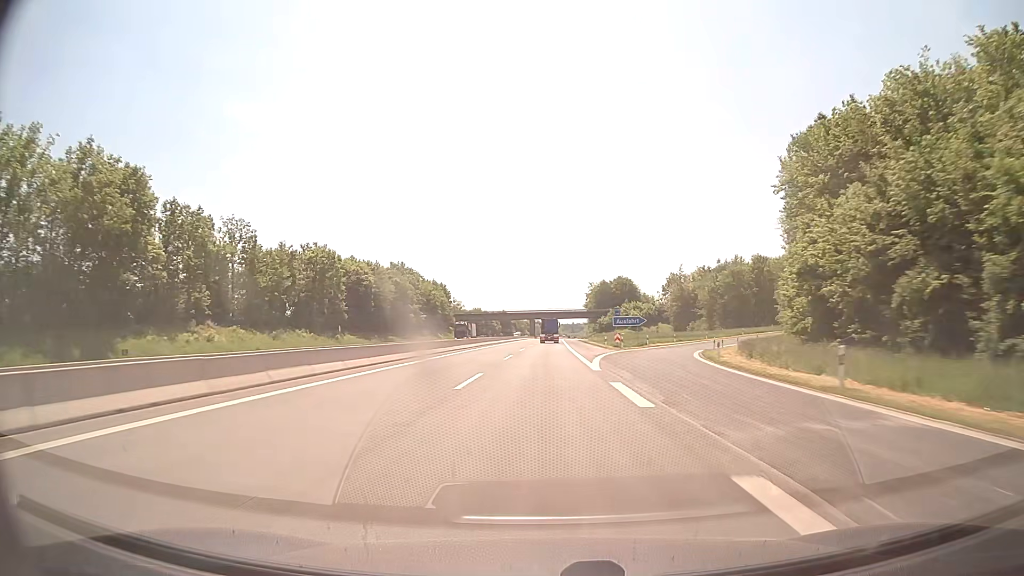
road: motorway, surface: asphalt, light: Day
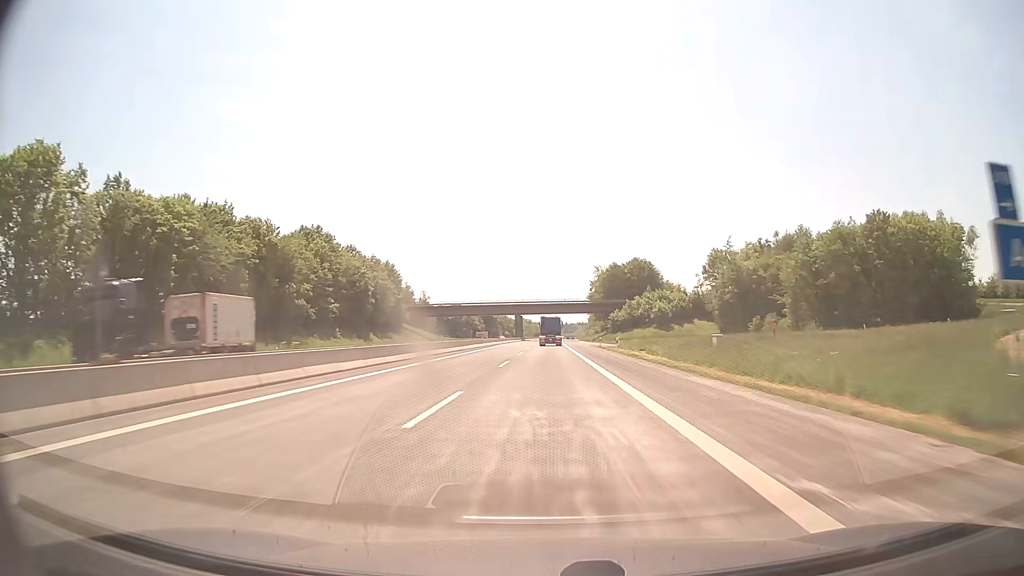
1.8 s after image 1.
(+0.3, +60.1) m; +1°
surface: concrete
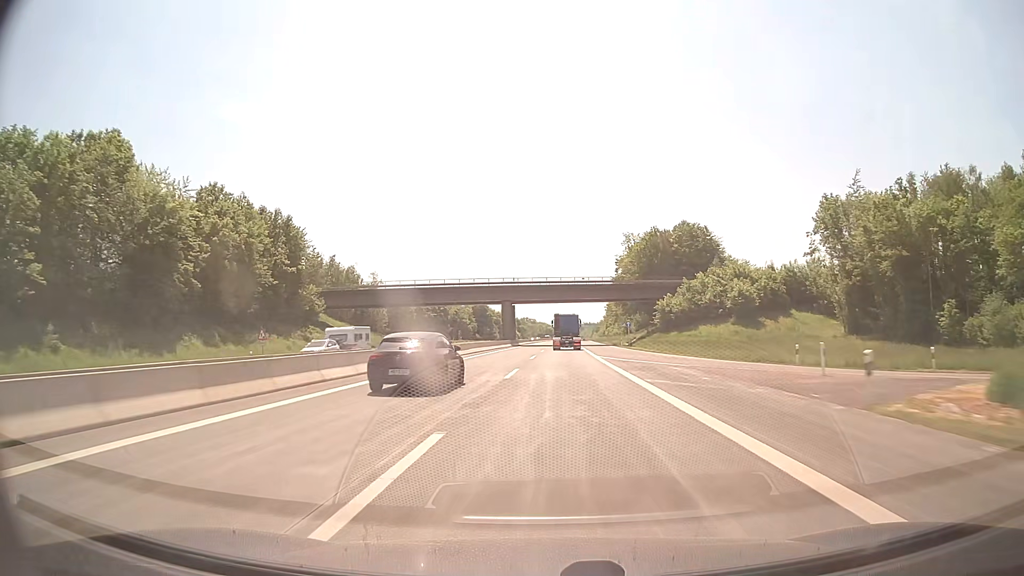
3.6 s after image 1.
(+0.1, +60.2) m; 0°
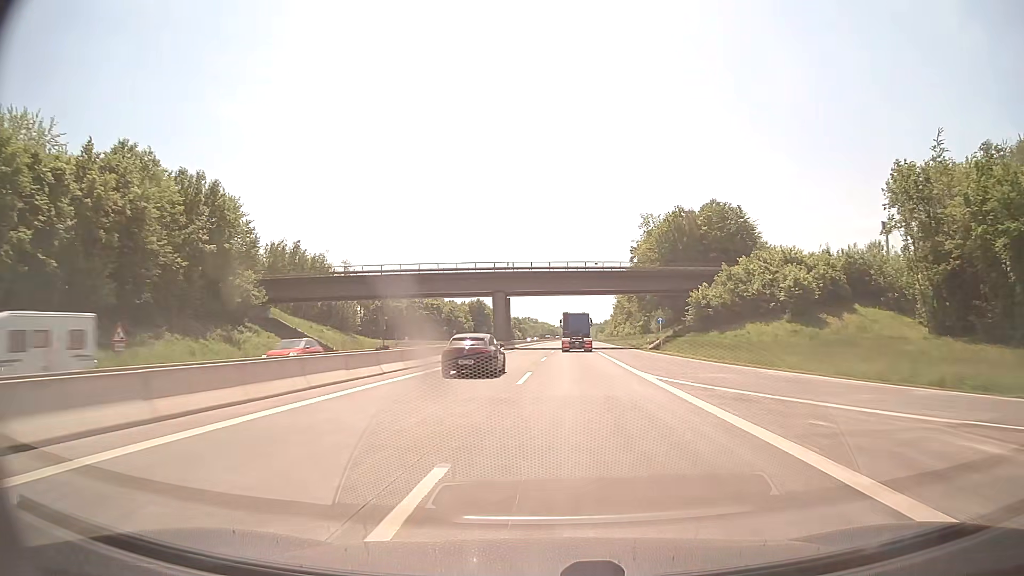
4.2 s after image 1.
(-0.1, +20.3) m; 0°
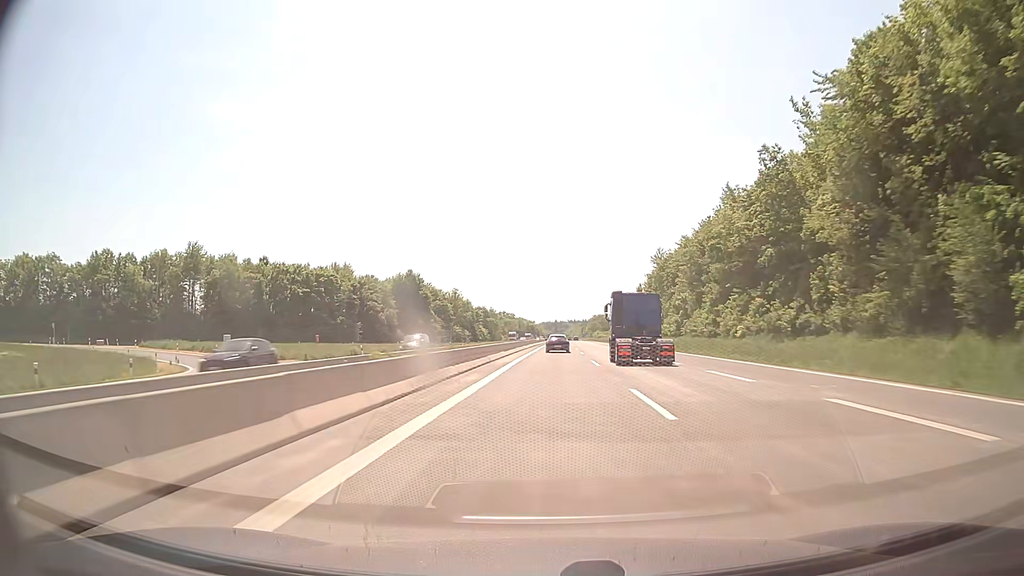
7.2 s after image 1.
(+0.2, +102.6) m; +1°
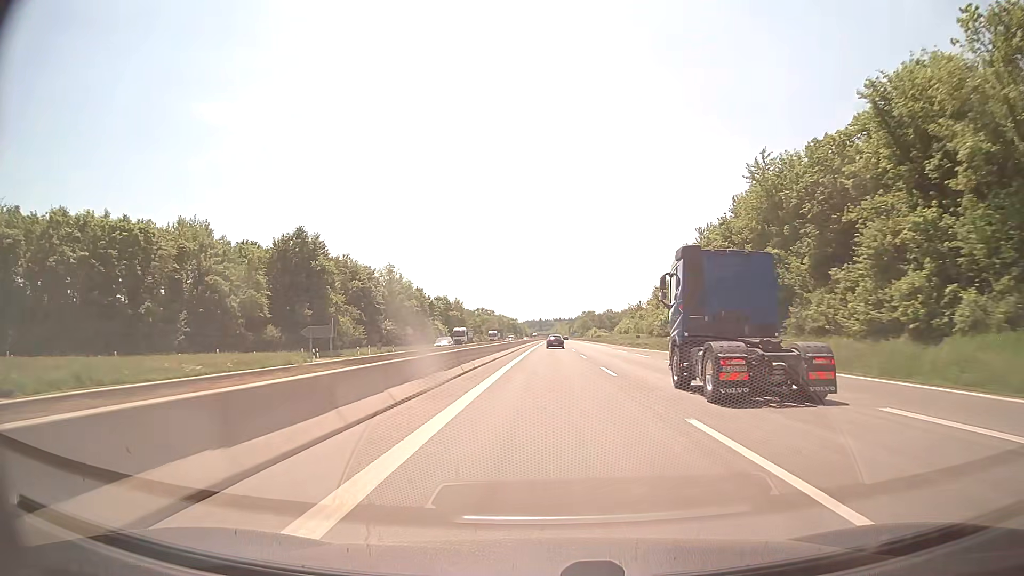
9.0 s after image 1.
(+1.2, +62.0) m; +2°
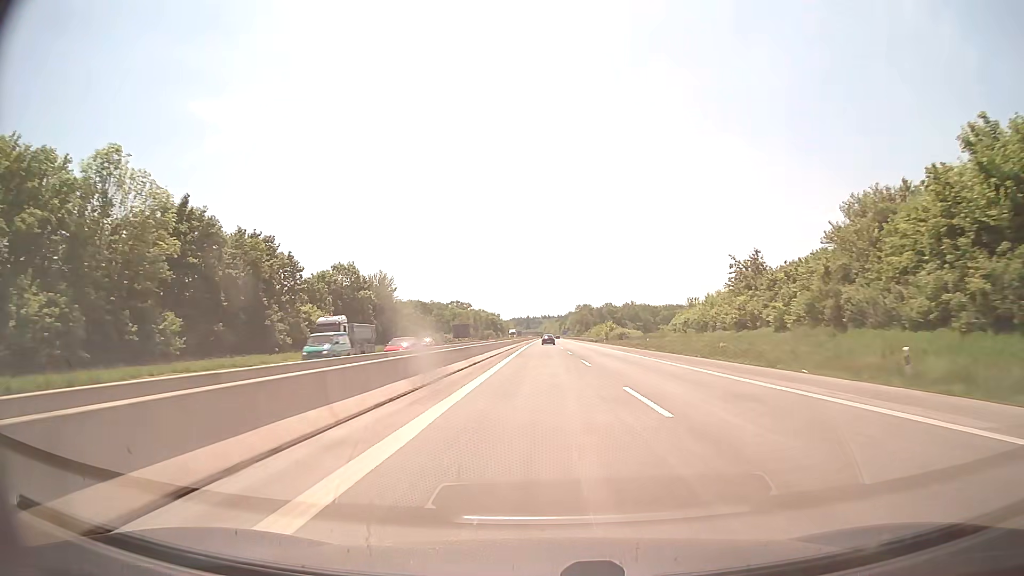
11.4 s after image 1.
(+0.7, +83.0) m; +1°
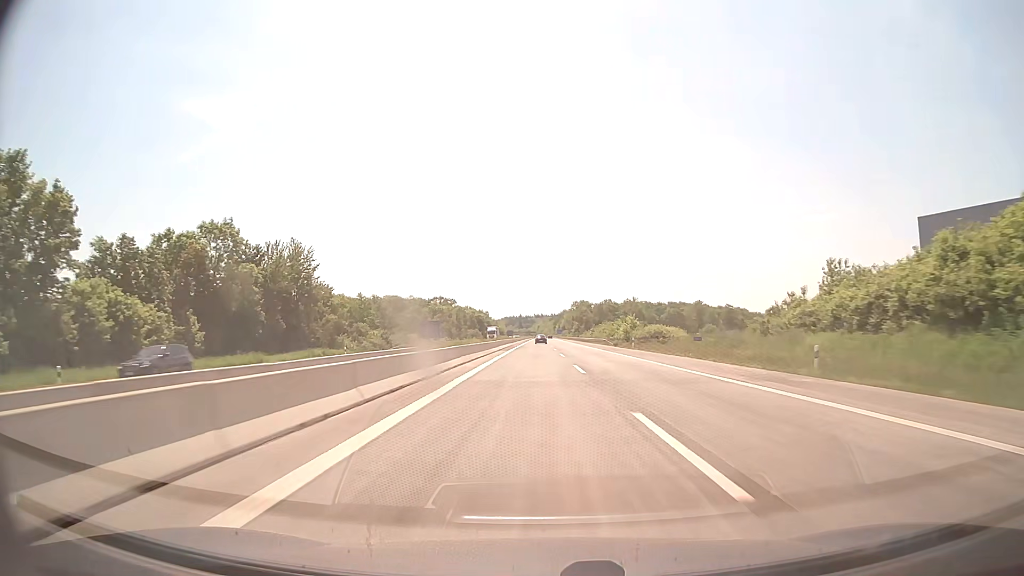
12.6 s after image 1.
(+0.3, +41.5) m; +1°
(0, +10) (0, +20) (0, +30) (0, +40) (0, +50) (+1, +60) (+1, +70) (+1, +80) (+1, +90) (+2, +100) m
